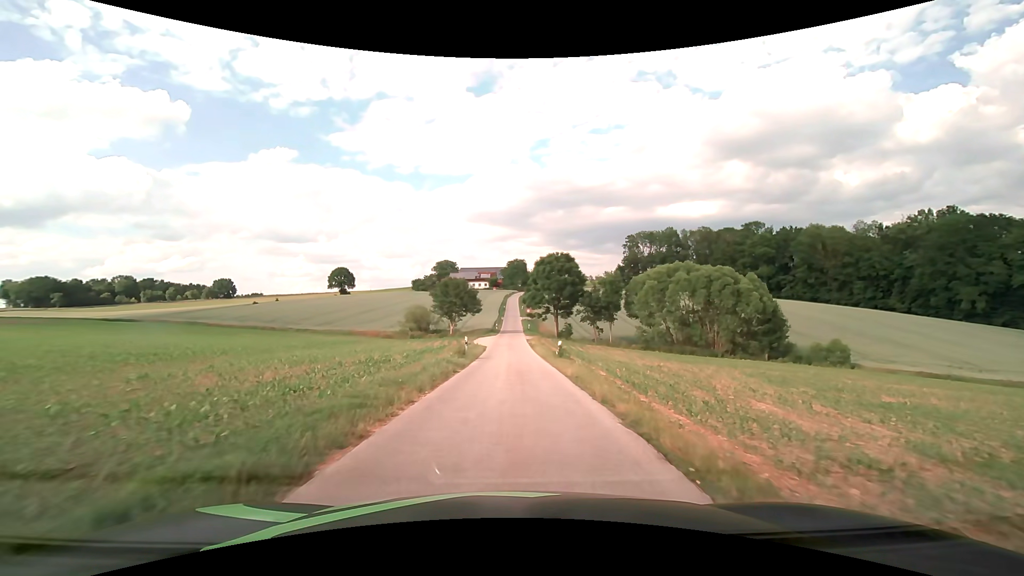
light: Day
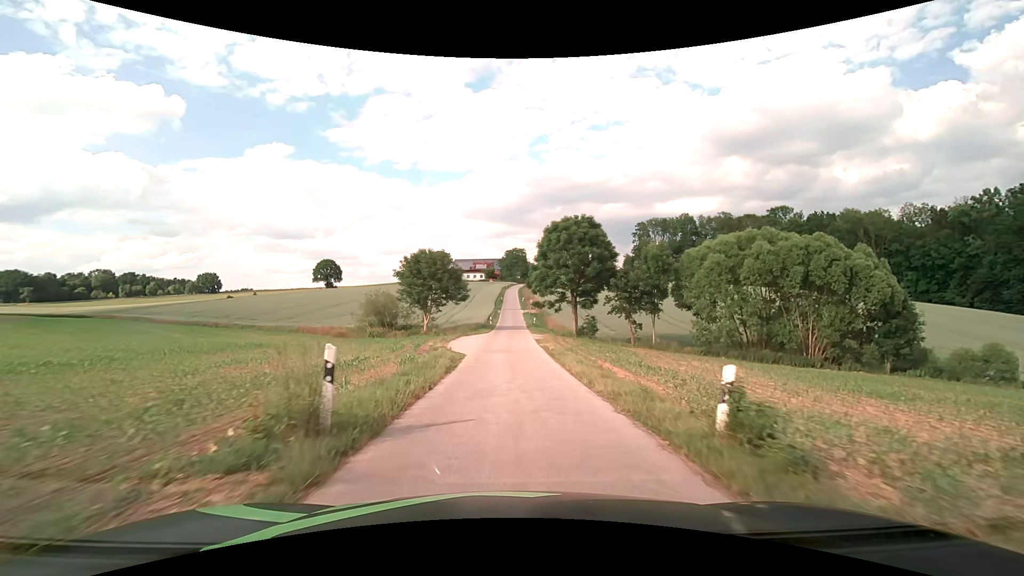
(-0.1, +20.4) m; 0°
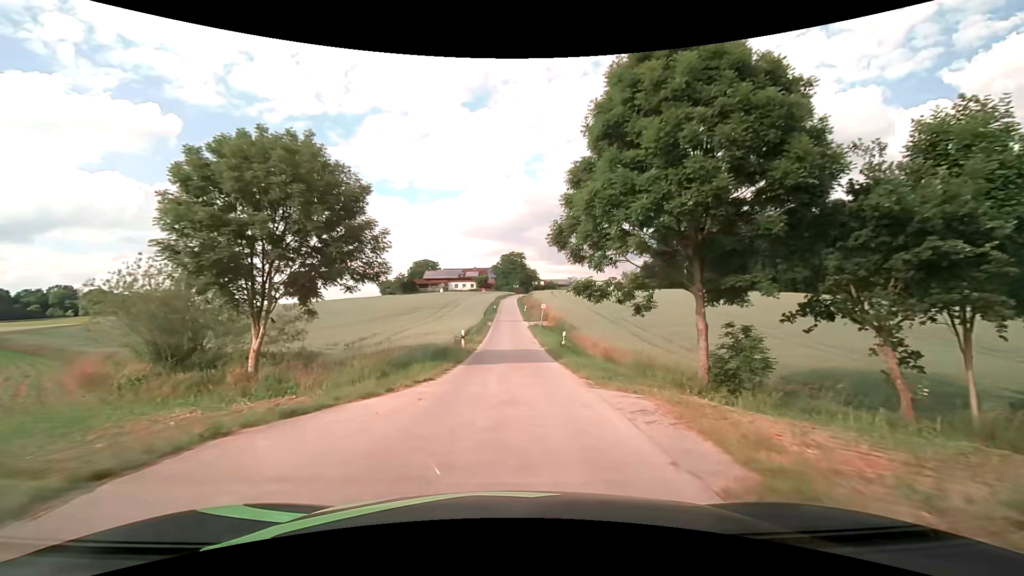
(+0.1, +31.8) m; 0°
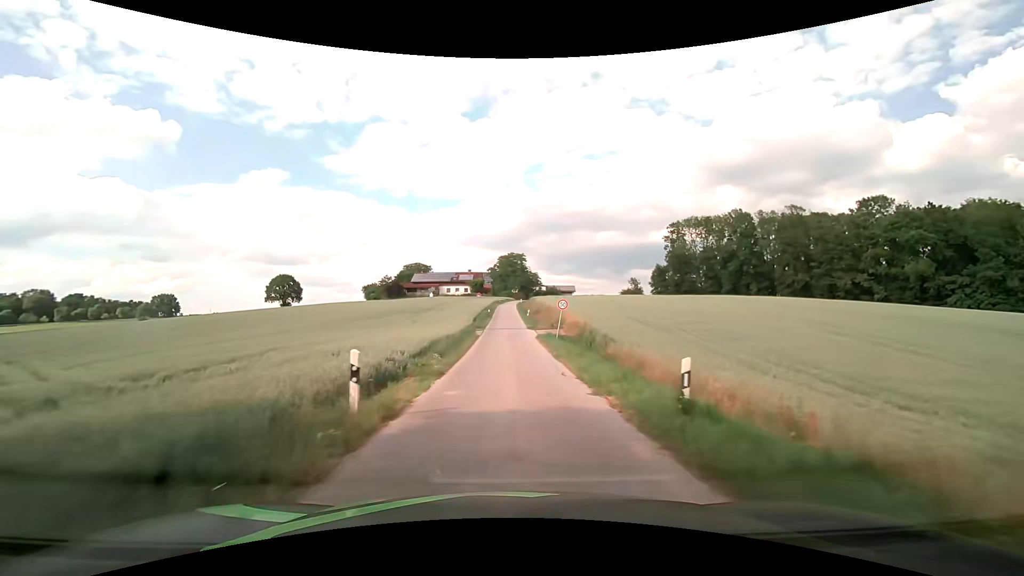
(0.0, +16.8) m; 0°
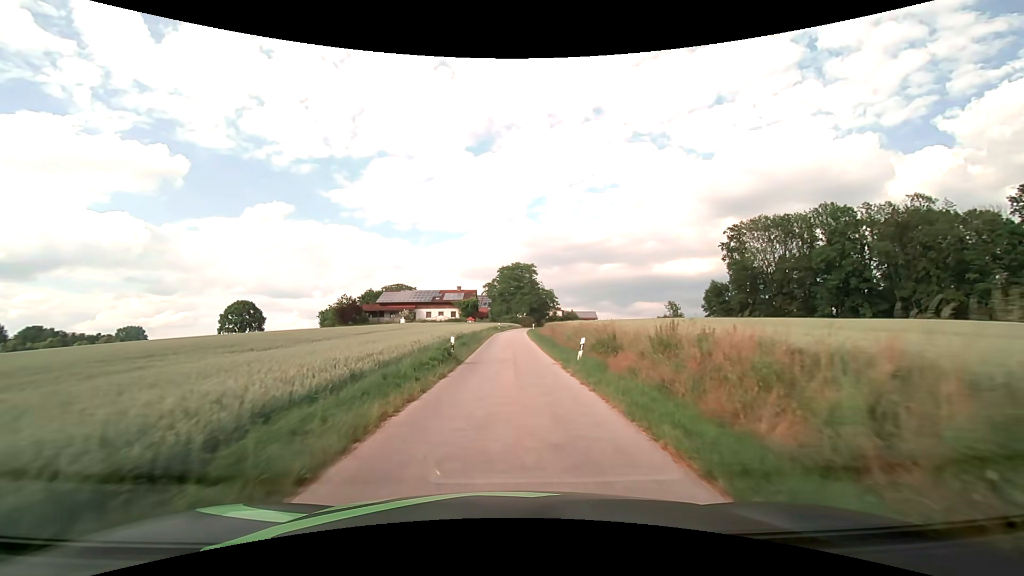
(-0.1, +40.2) m; 0°
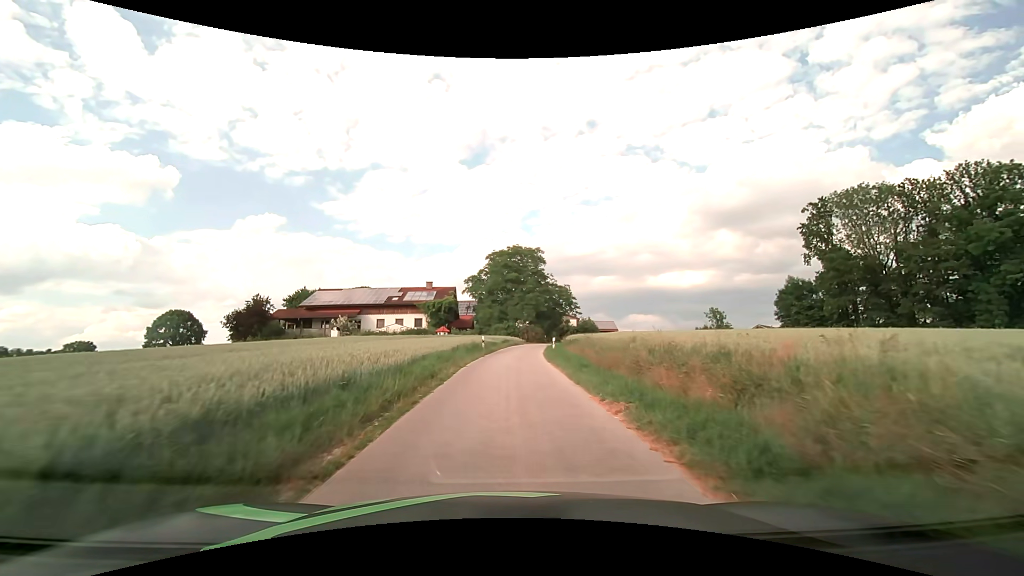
(+0.1, +34.4) m; +1°
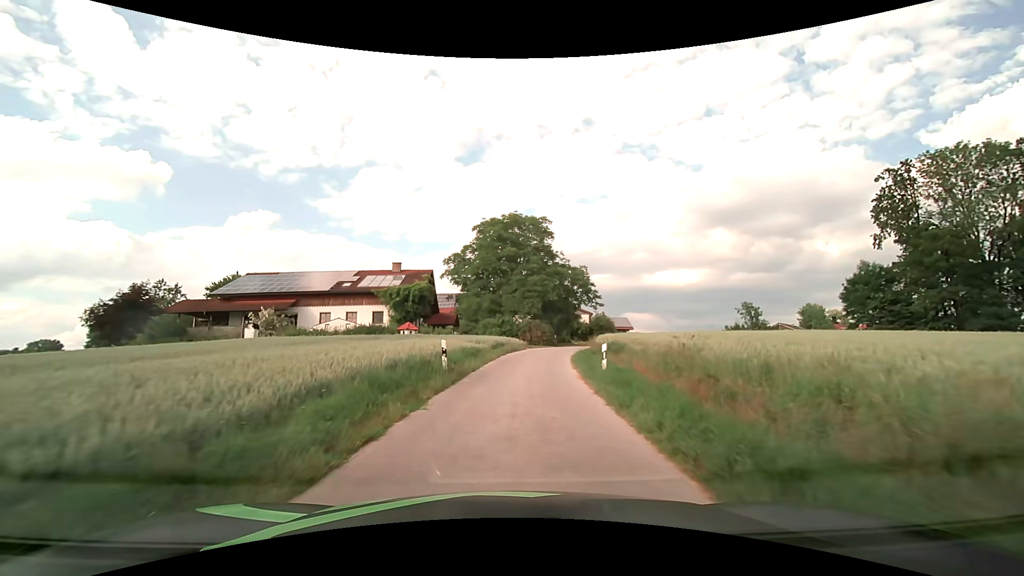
(+0.1, +18.4) m; 0°
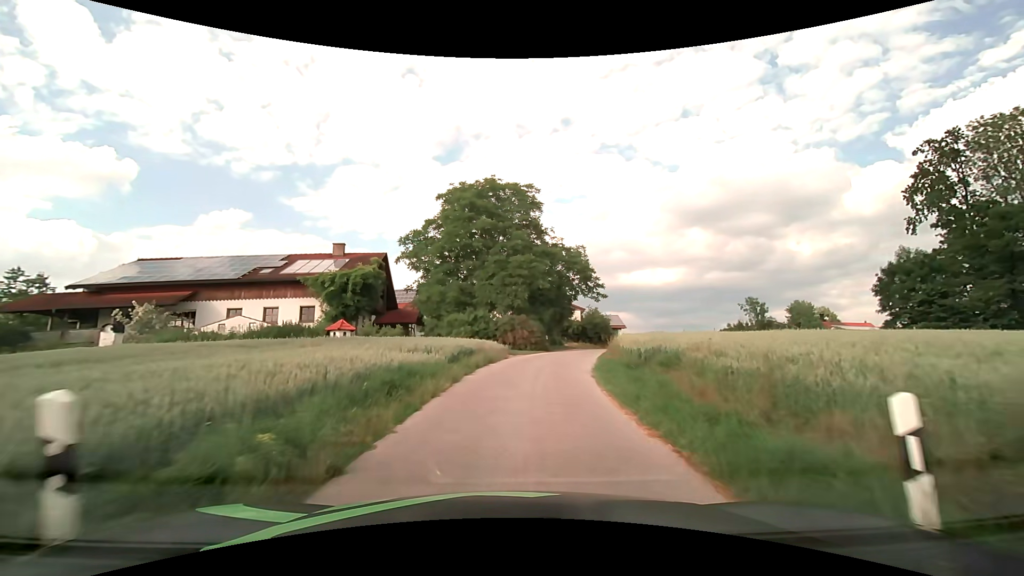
(+0.2, +11.7) m; +3°
(0, +10) (+1, +20) (+4, +30) (+6, +39) (+10, +49) (+13, +58) (+16, +68) (+19, +77) (+23, +87) (+26, +96) m
